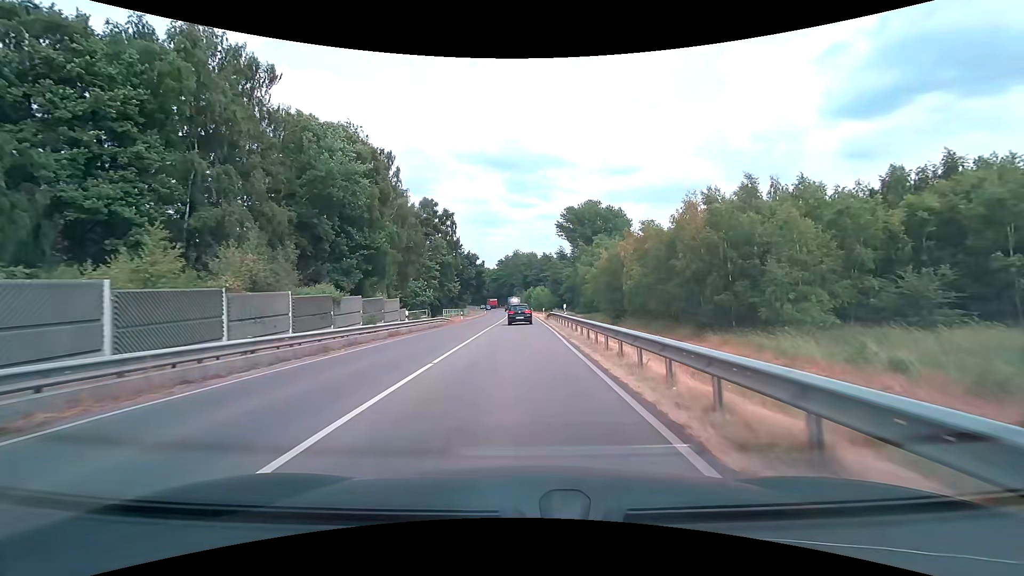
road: secondary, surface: asphalt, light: Day
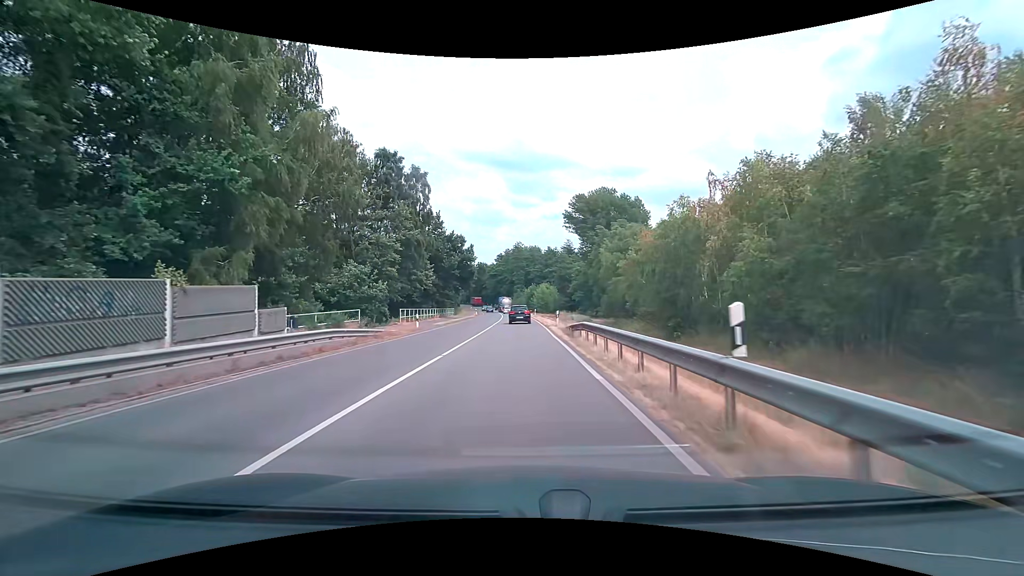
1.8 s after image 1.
(+0.1, +22.8) m; 0°
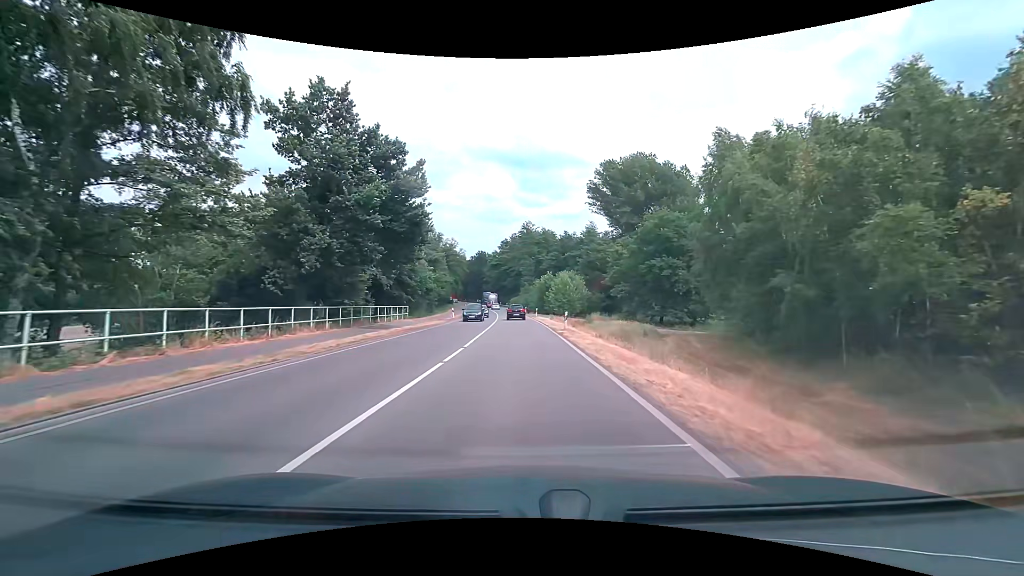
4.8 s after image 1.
(-0.3, +38.1) m; -1°
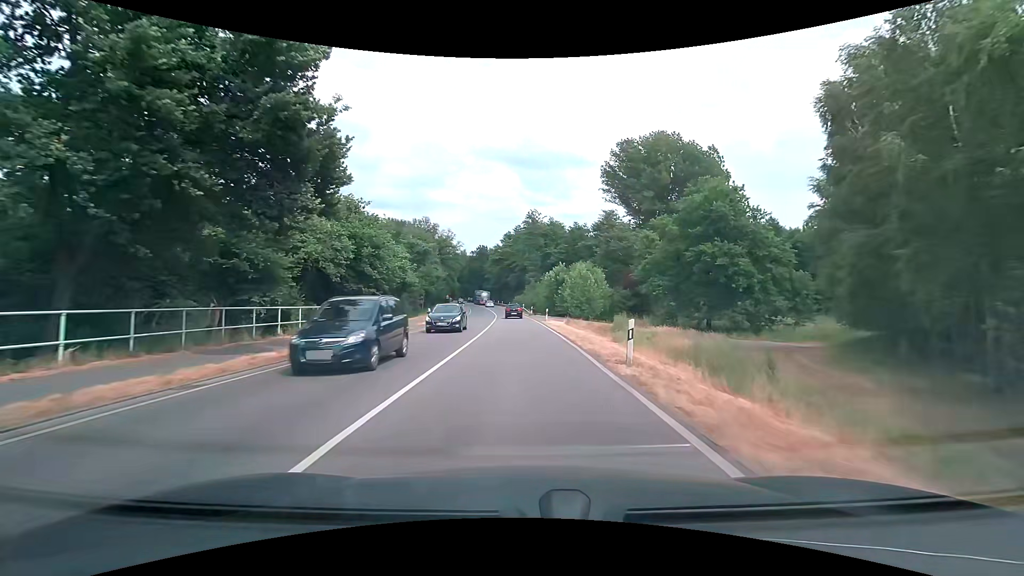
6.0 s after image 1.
(-0.1, +15.3) m; 0°
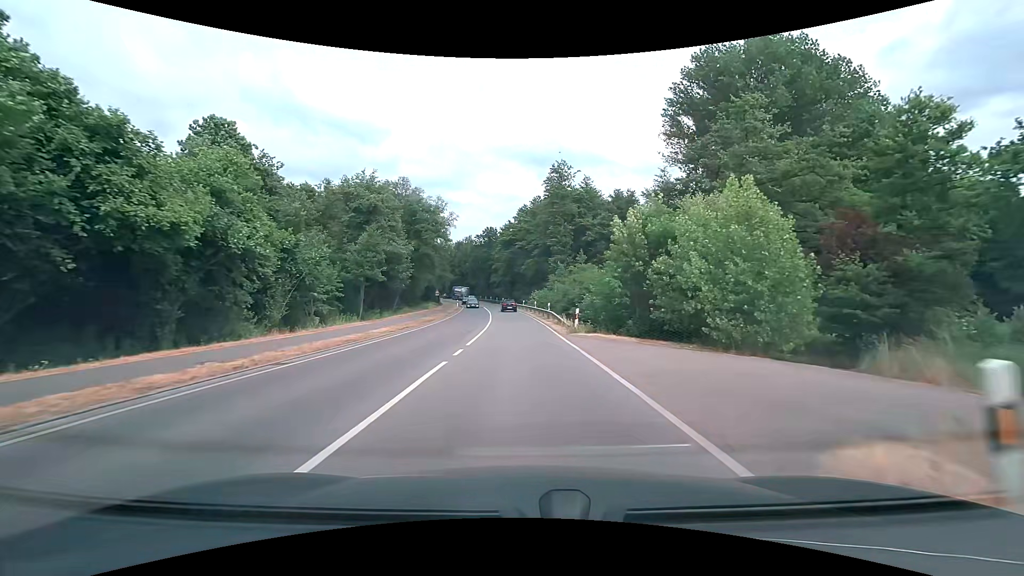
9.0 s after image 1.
(-0.7, +38.2) m; -2°
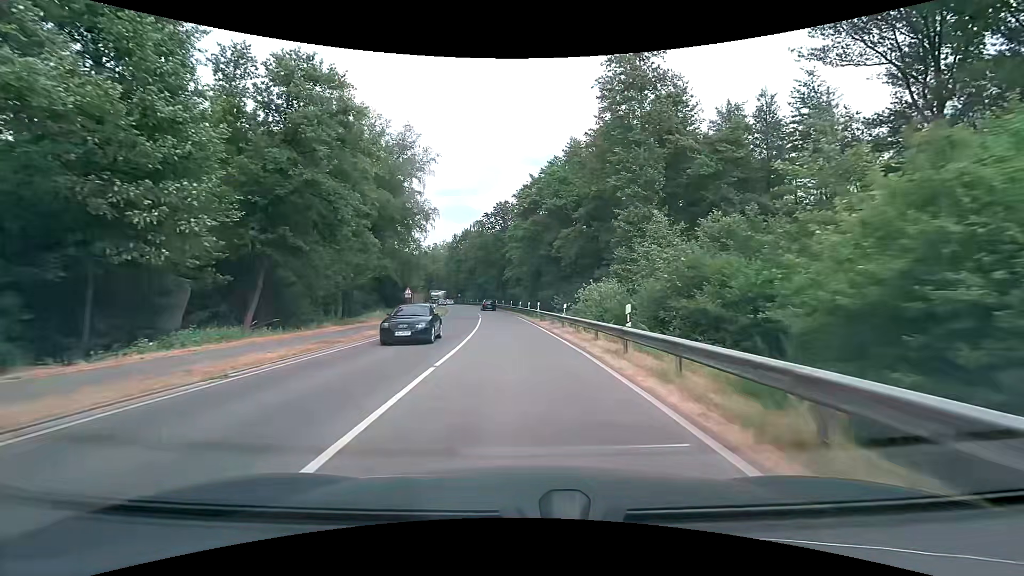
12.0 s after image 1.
(-0.7, +38.1) m; -3°
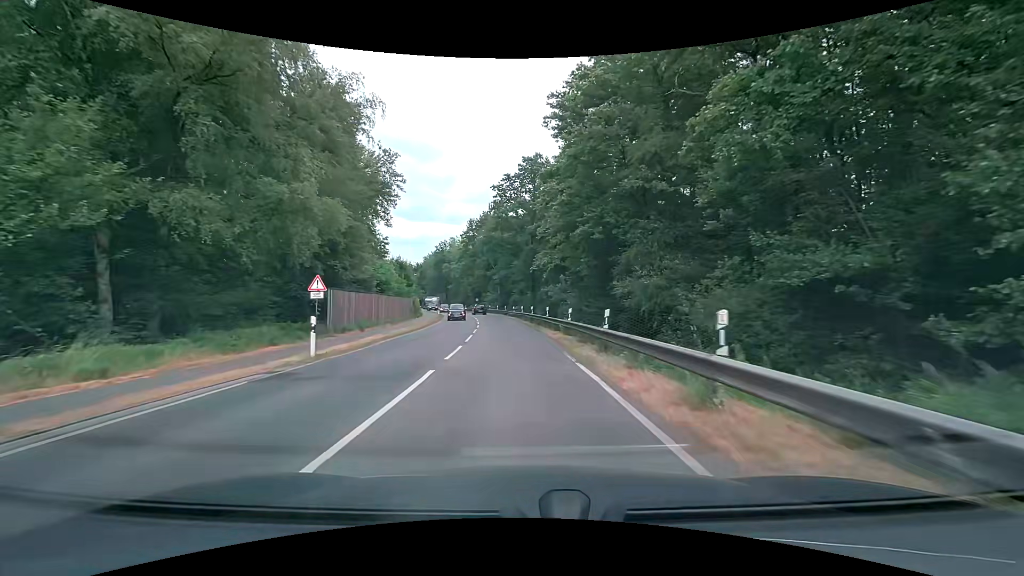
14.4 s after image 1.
(-0.9, +30.2) m; -4°
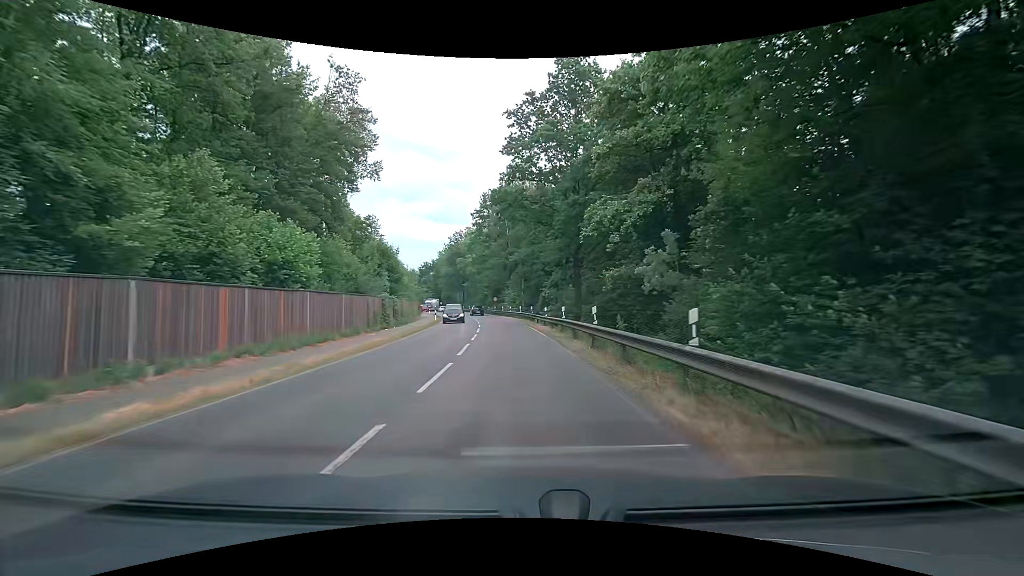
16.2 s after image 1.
(-0.7, +22.6) m; -3°
(0, +10) (0, +20) (-1, +30) (-2, +40) (-3, +50) (-4, +60) (-6, +70) (-8, +79) (-10, +89) (-12, +99) m
